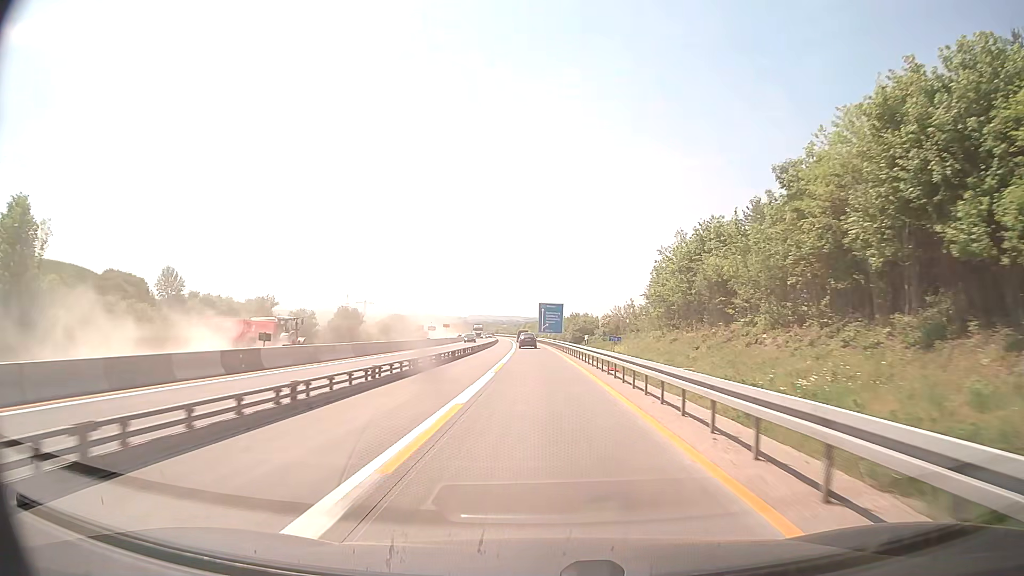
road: motorway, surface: concrete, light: Day
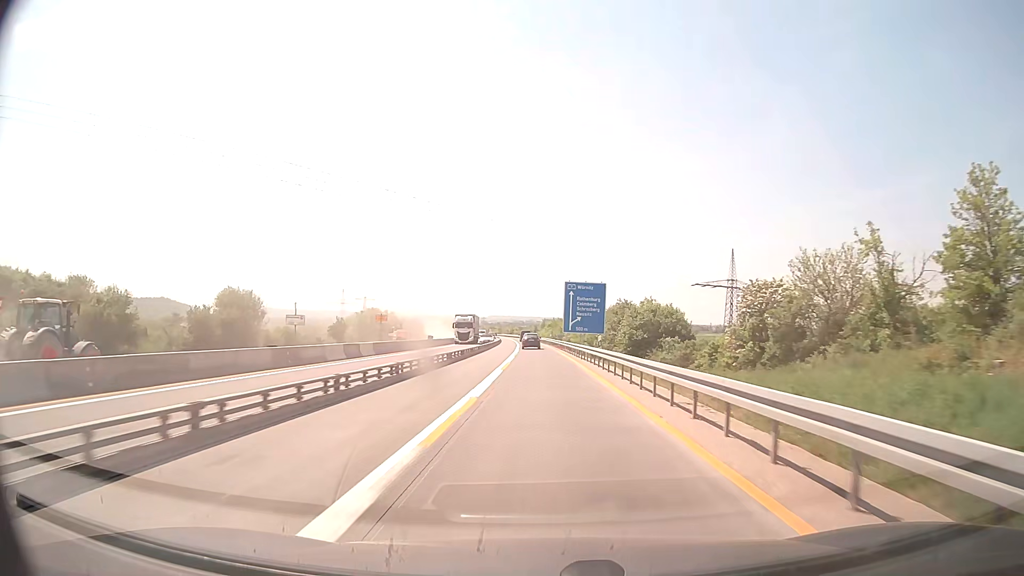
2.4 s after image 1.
(-0.9, +52.2) m; -2°
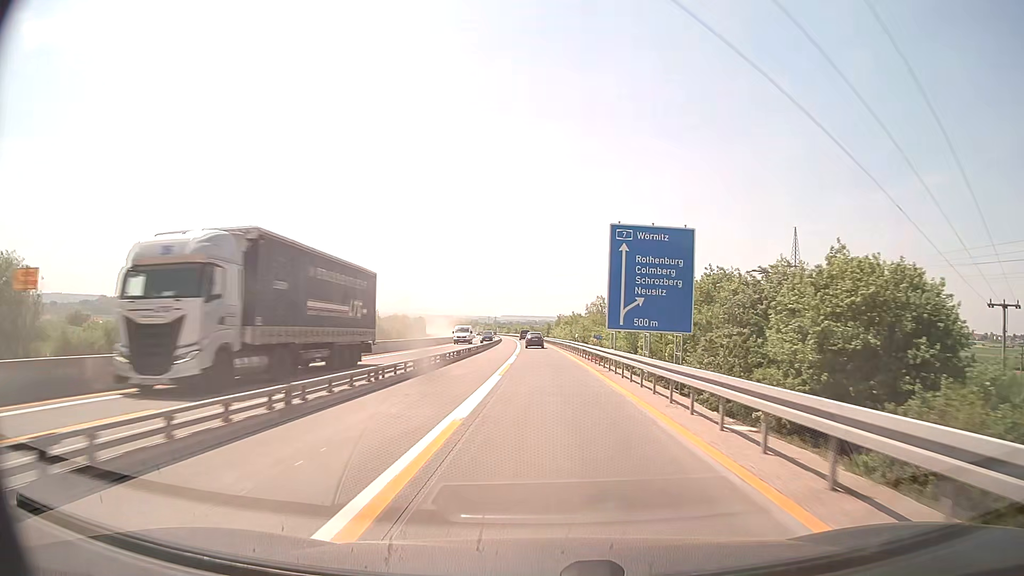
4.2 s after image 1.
(-0.4, +39.2) m; -1°
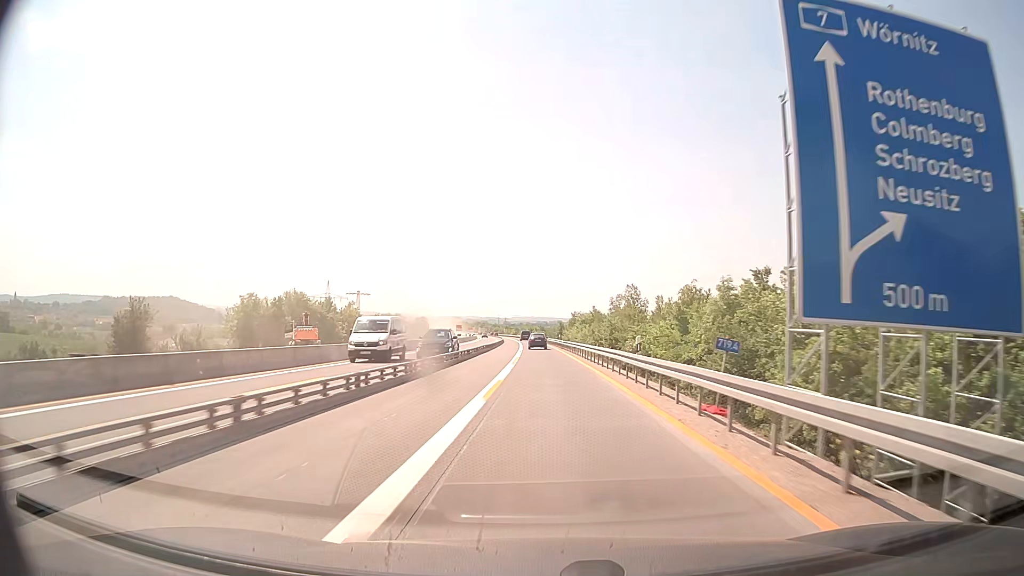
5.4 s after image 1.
(-0.1, +26.1) m; -1°
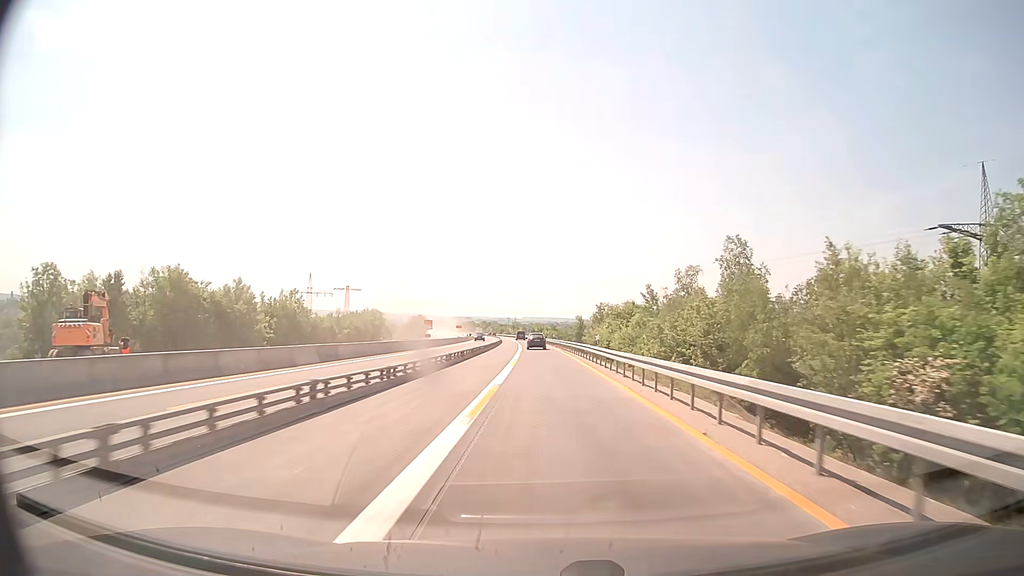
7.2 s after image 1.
(-0.4, +39.2) m; -1°
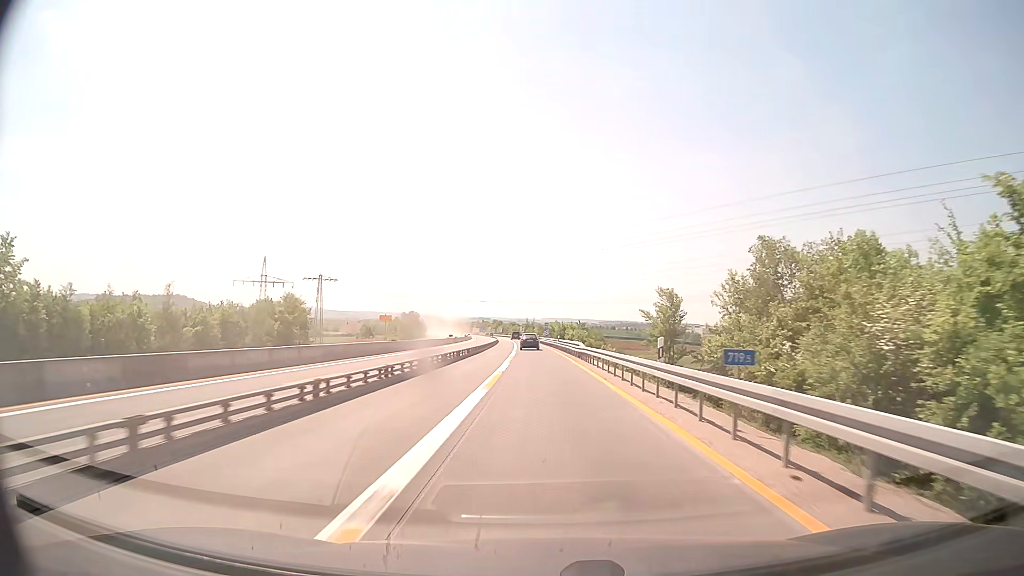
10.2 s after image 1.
(-0.8, +65.3) m; -2°
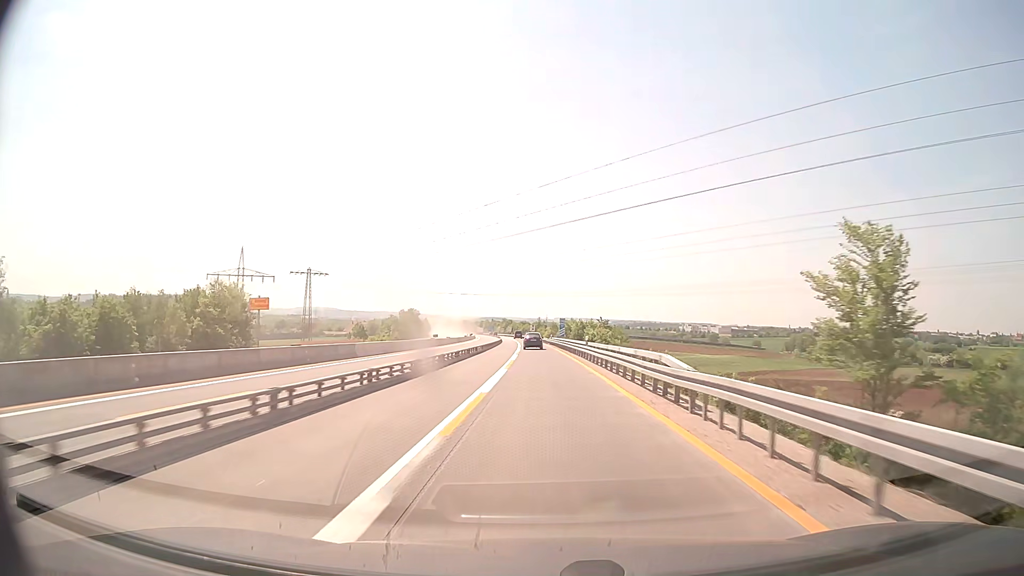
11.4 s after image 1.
(-0.2, +26.1) m; -1°
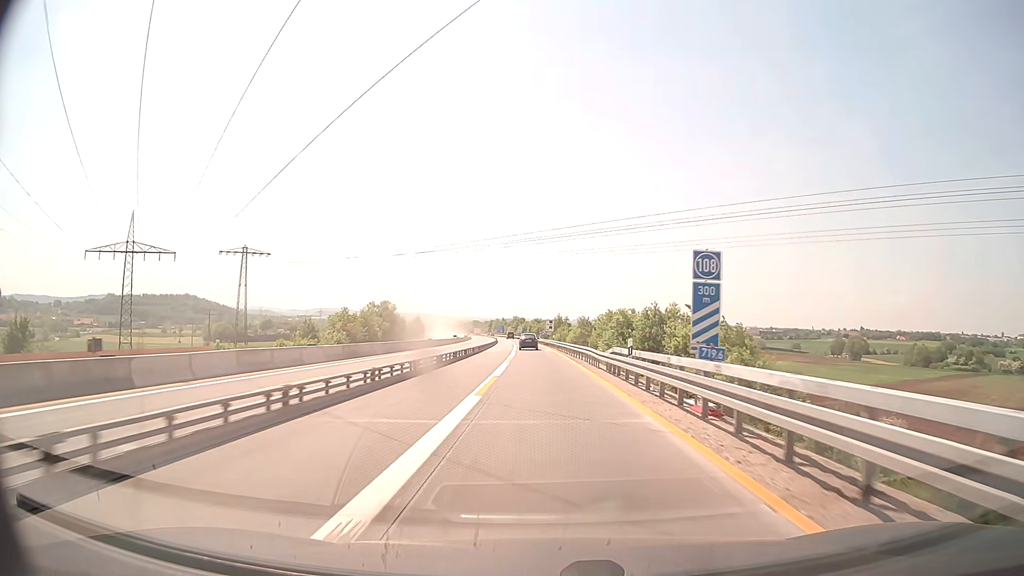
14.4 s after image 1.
(-1.0, +65.4) m; -2°
(0, +10) (0, +20) (0, +30) (-1, +40) (-1, +50) (-1, +60) (-1, +70) (-2, +80) (-2, +90) (-3, +100) m
